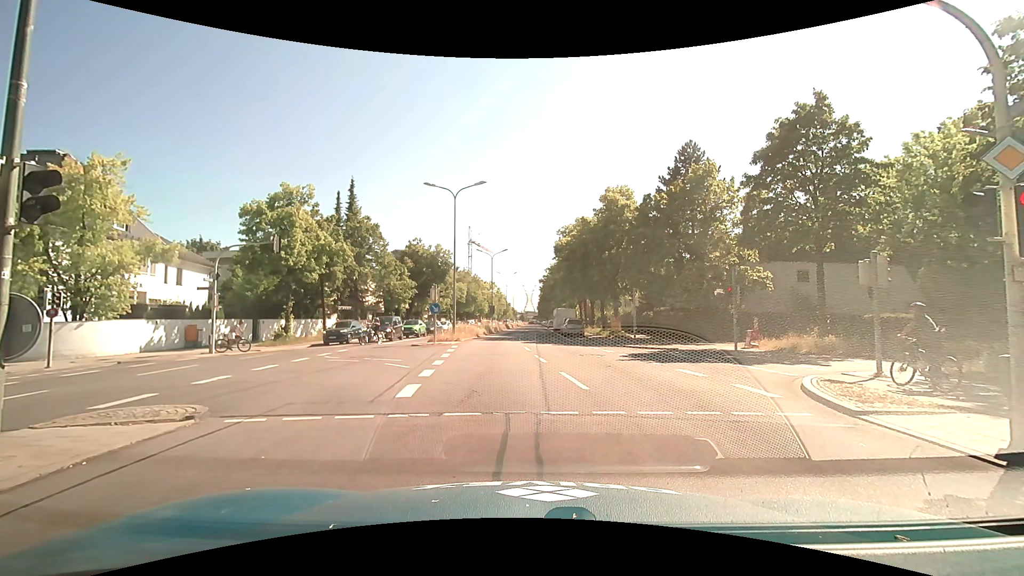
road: primary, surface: asphalt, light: Day
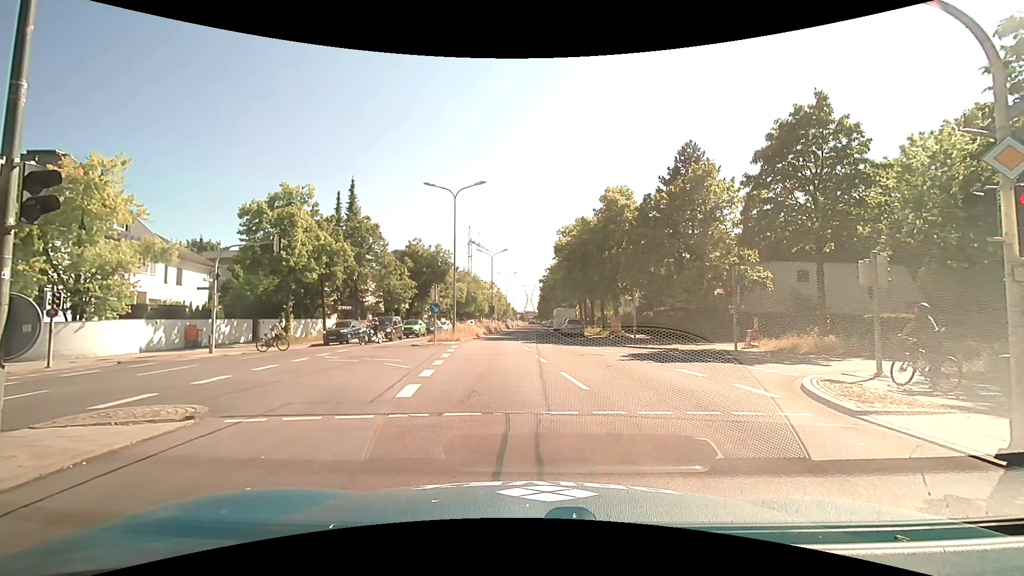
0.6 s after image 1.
(0.0, 0.0) m; 0°
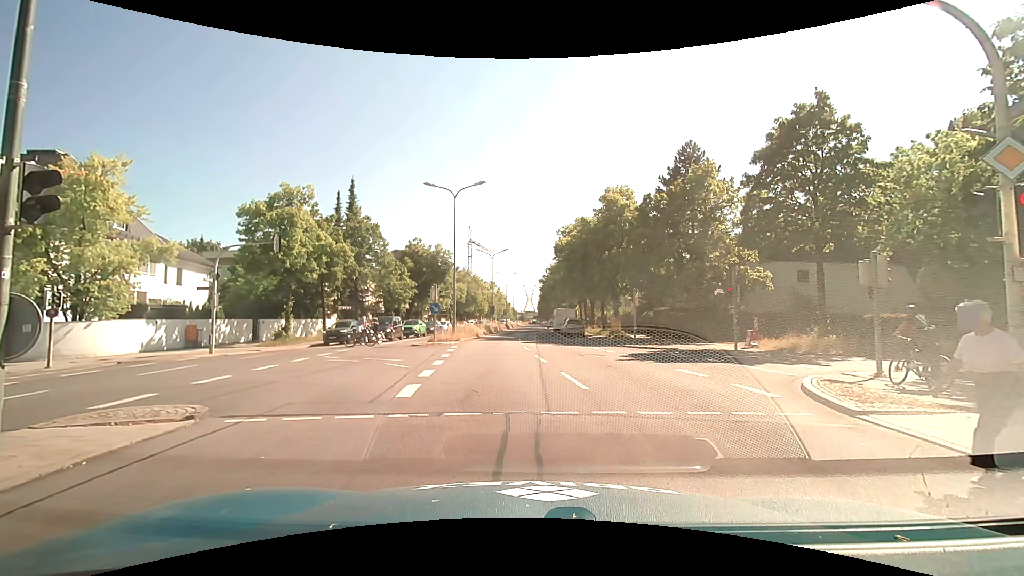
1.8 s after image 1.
(0.0, 0.0) m; 0°
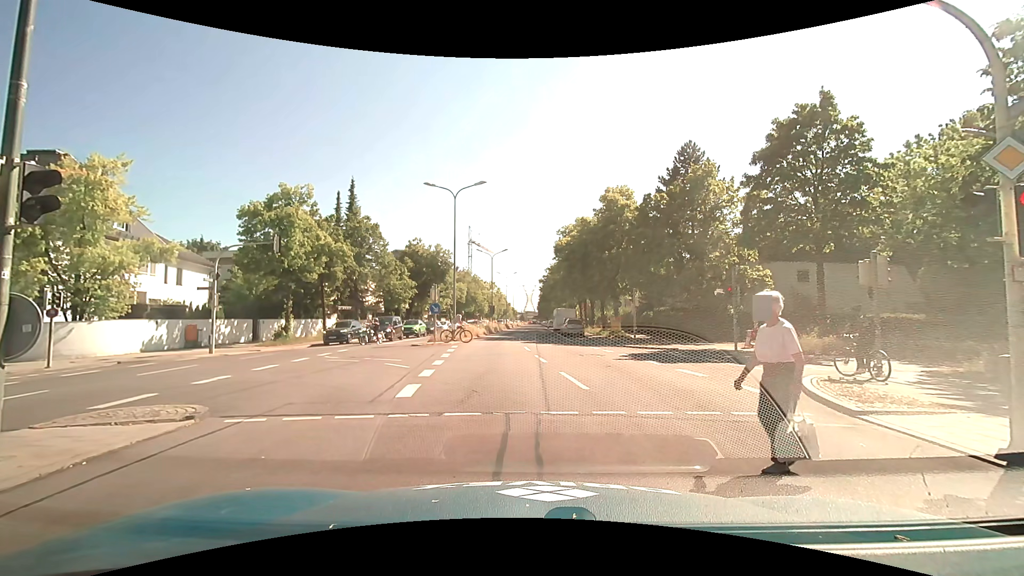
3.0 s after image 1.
(0.0, 0.0) m; 0°
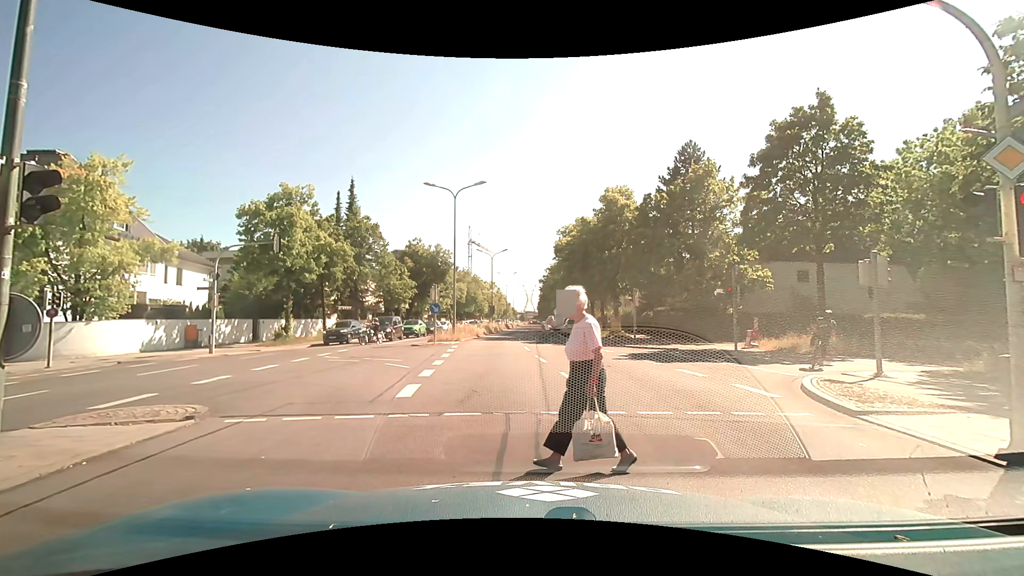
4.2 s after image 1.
(0.0, 0.0) m; 0°
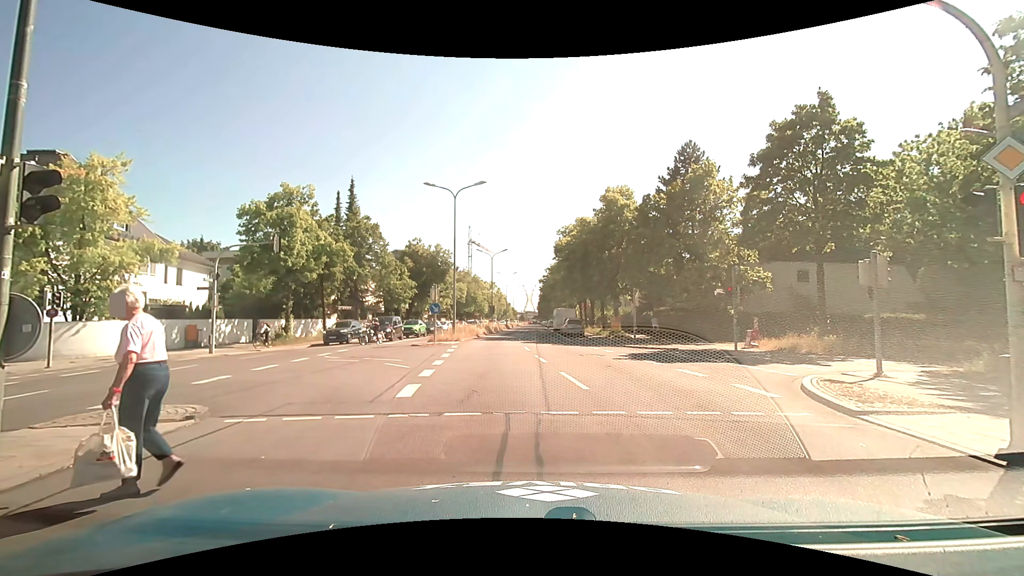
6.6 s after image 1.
(0.0, 0.0) m; 0°
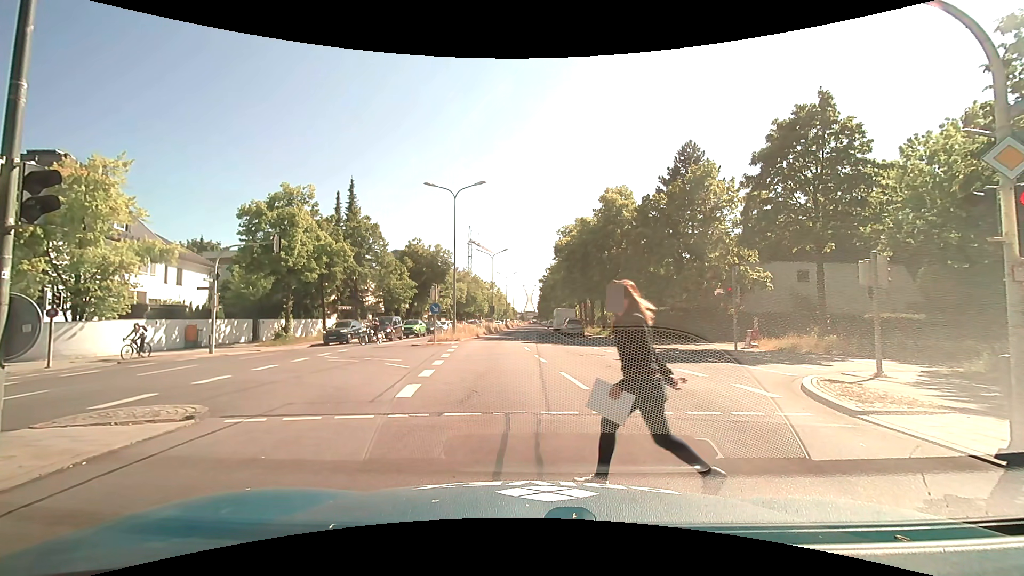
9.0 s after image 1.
(0.0, 0.0) m; 0°
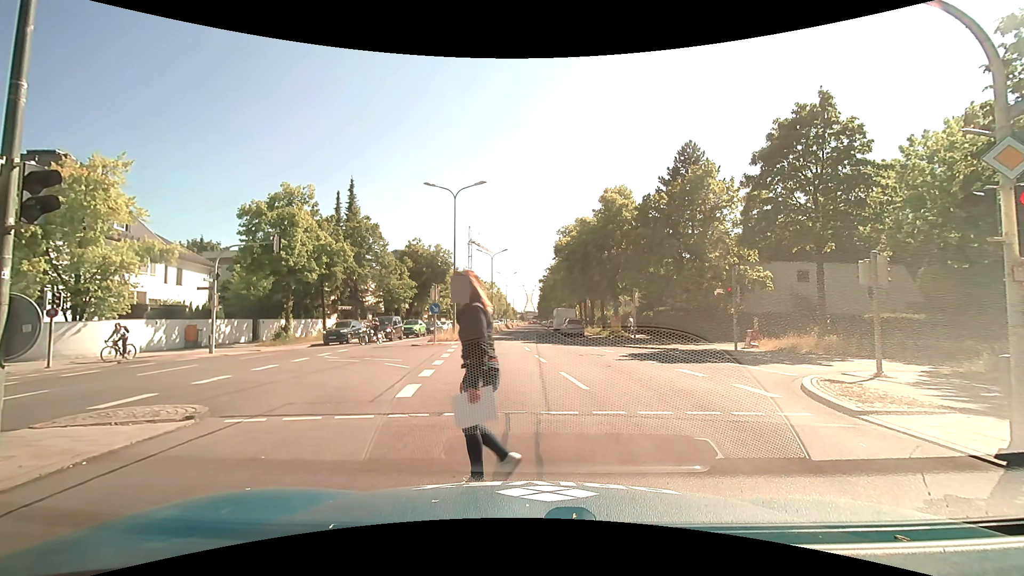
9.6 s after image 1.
(0.0, 0.0) m; 0°
(0, +10) (-1, +20) (-2, +30) (-2, +40) (-2, +50) (-1, +60) (-1, +70) (0, +80) (0, +90) (0, +100) m
